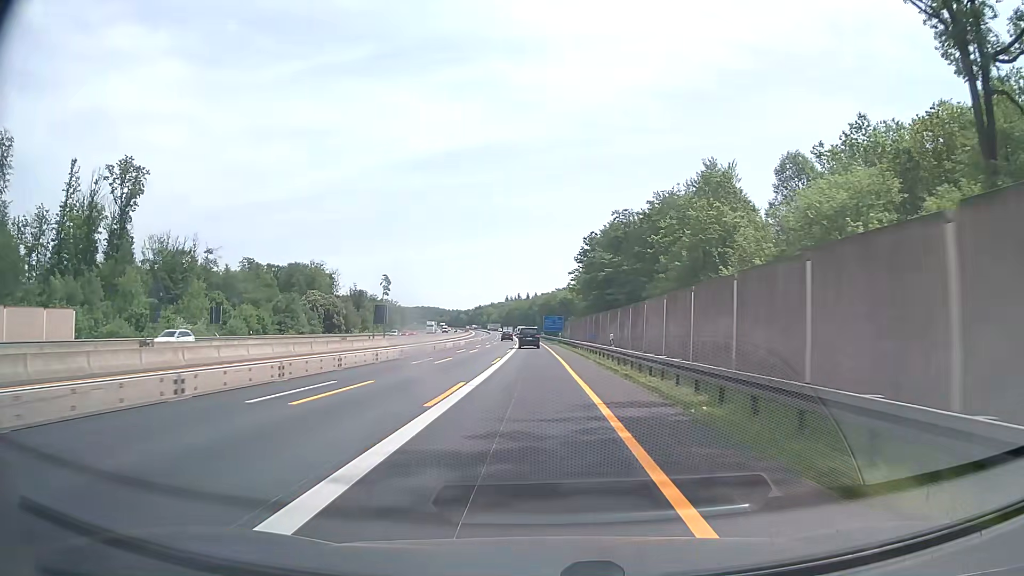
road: motorway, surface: asphalt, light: Day
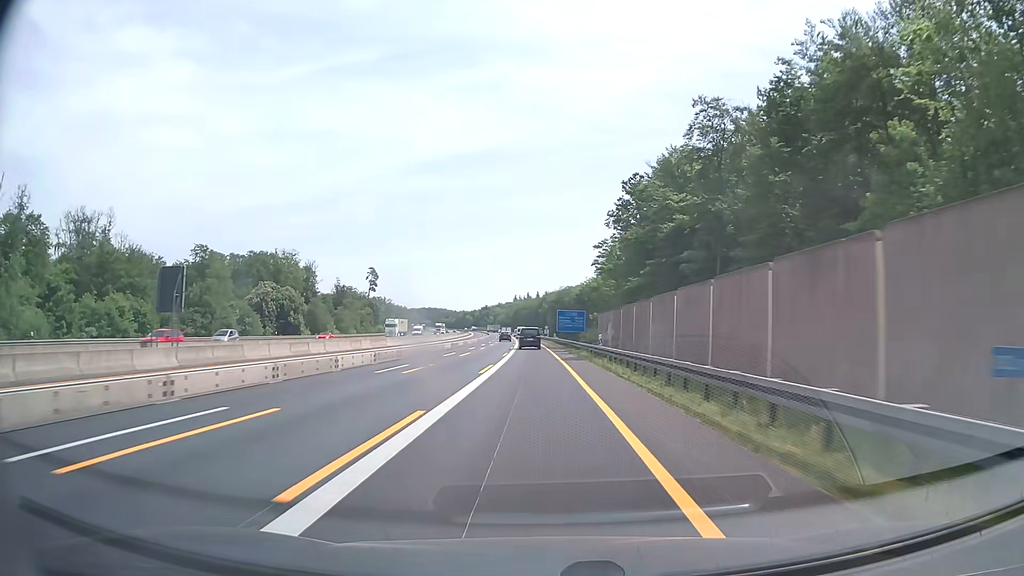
(-0.2, +43.0) m; -1°
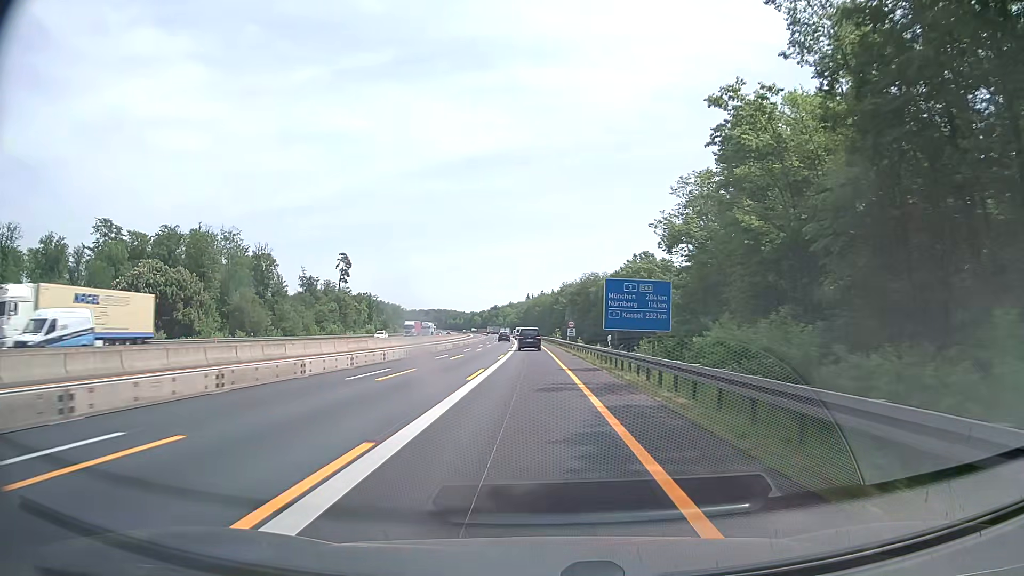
(-0.6, +57.3) m; -1°
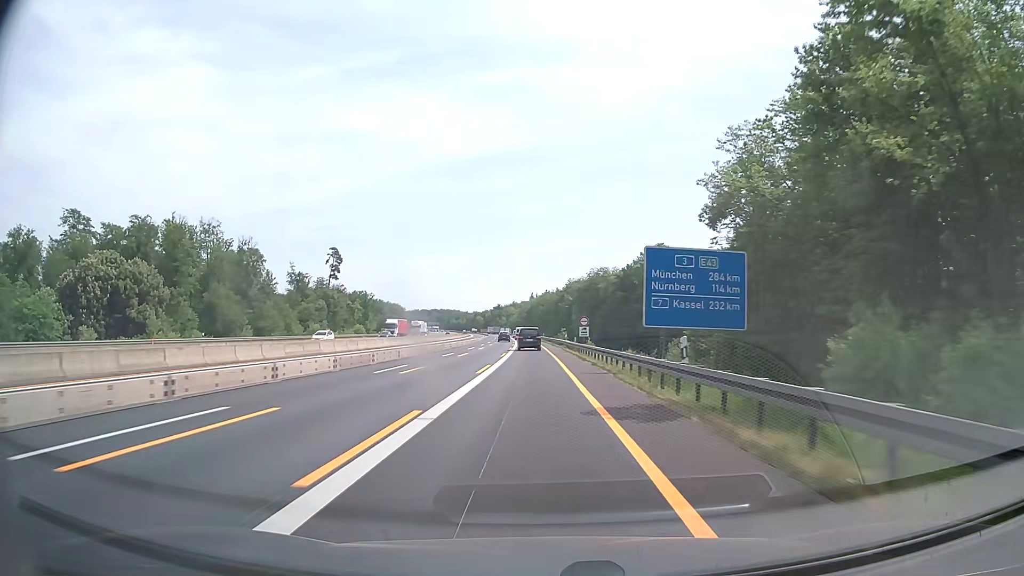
(-0.1, +14.3) m; 0°
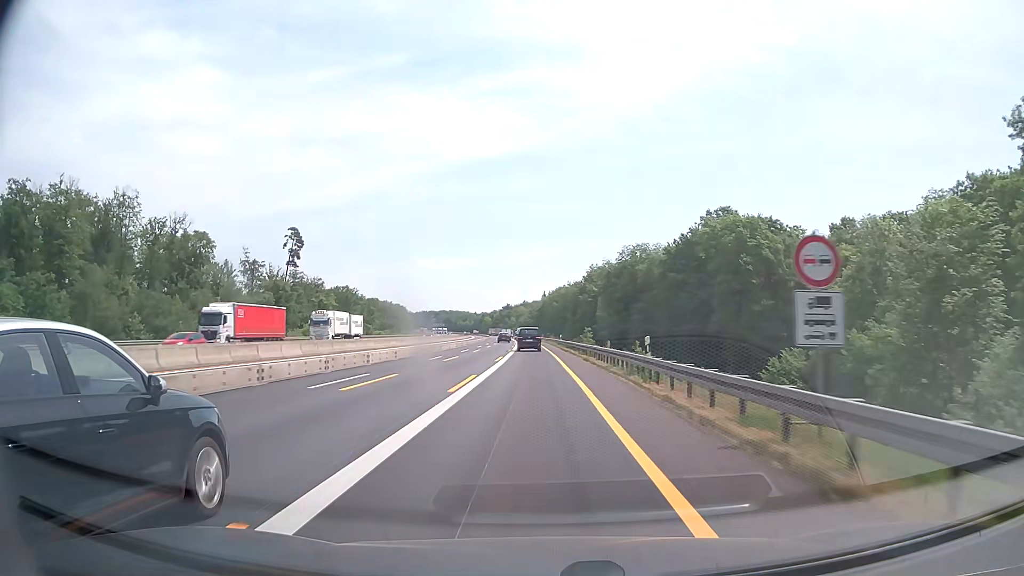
(-0.5, +43.1) m; -1°
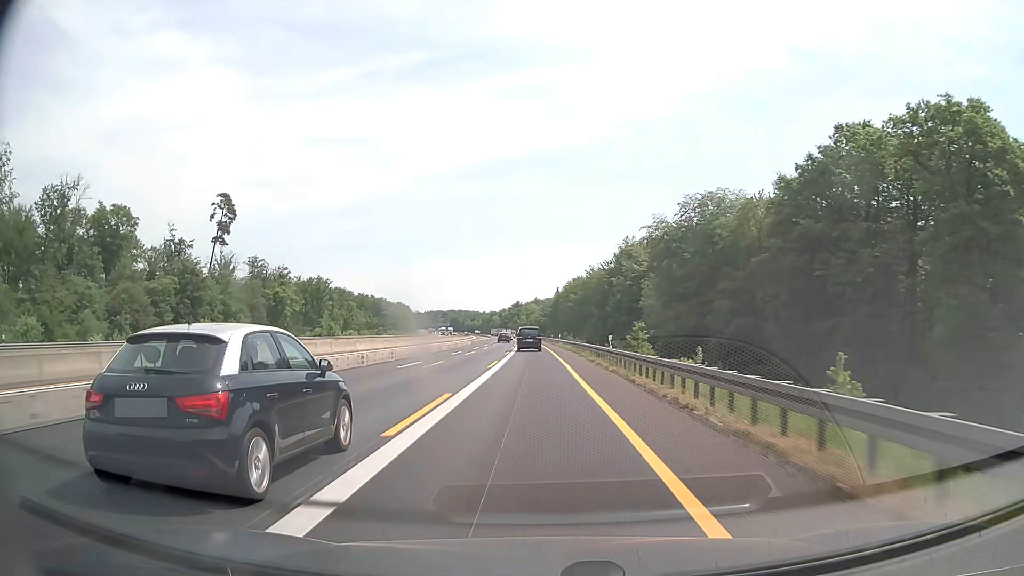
(-0.4, +43.1) m; -1°
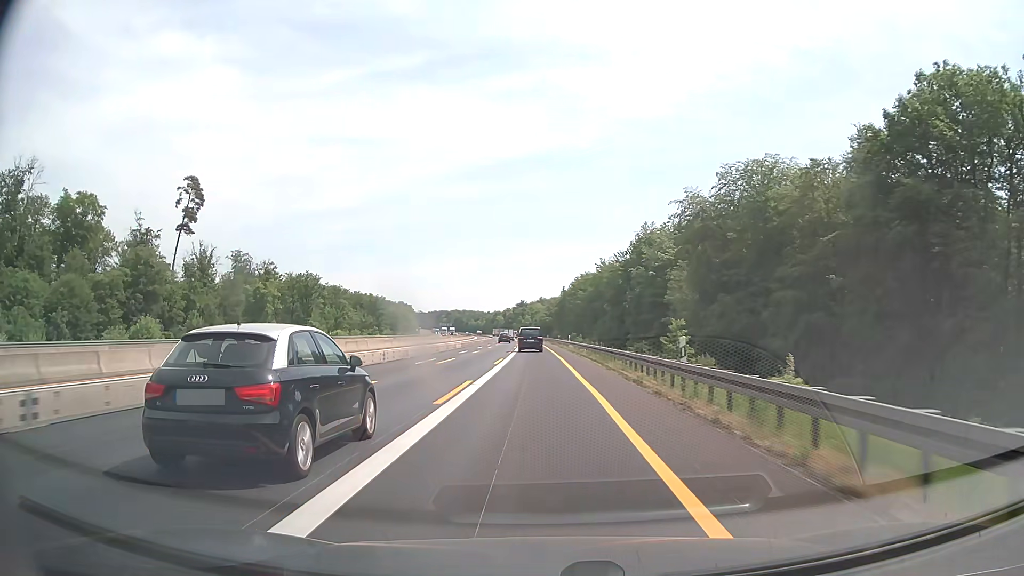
(-0.1, +14.3) m; -1°
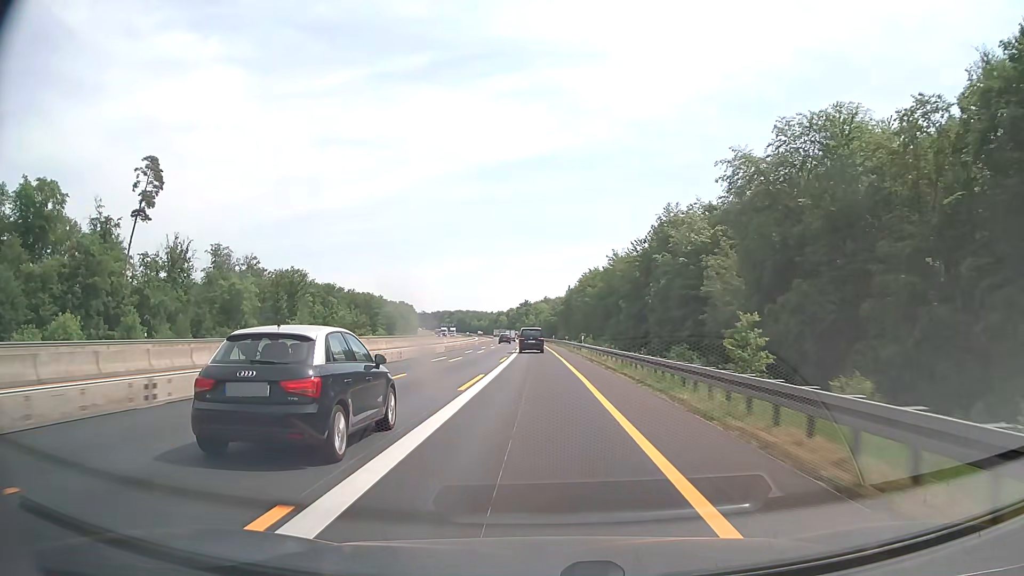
(0.0, +14.3) m; 0°
(0, +10) (0, +20) (0, +30) (0, +40) (0, +50) (-1, +60) (-1, +70) (-1, +80) (-1, +90) (-2, +100) m
